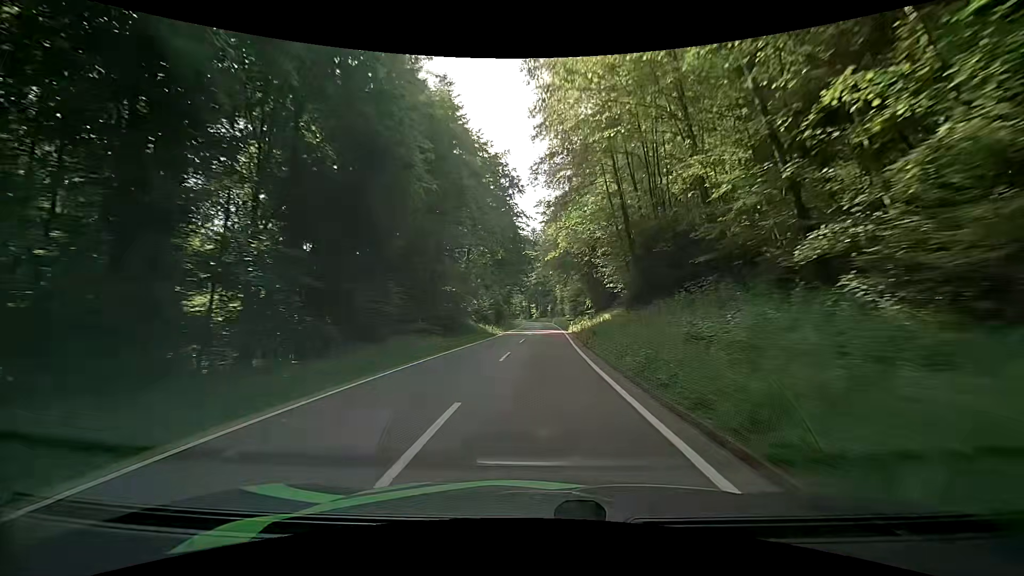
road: tertiary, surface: asphalt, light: Day
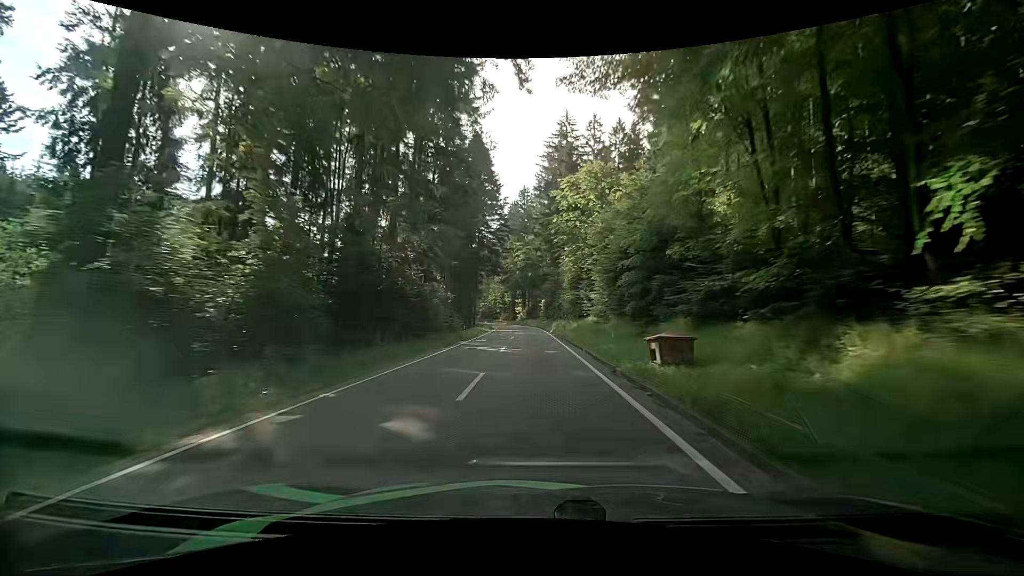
(+2.1, +55.0) m; +3°
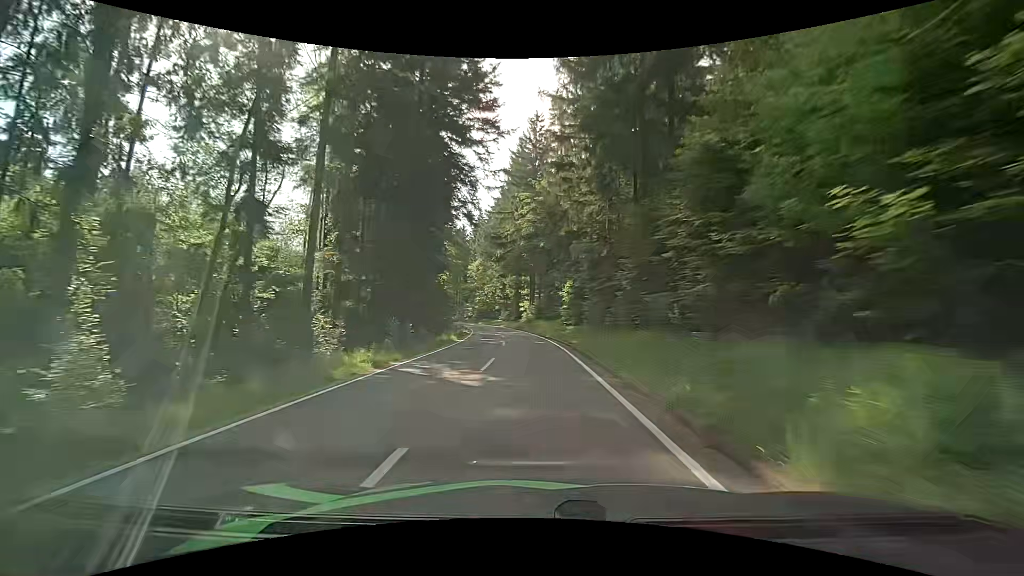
(-0.6, +42.8) m; -1°
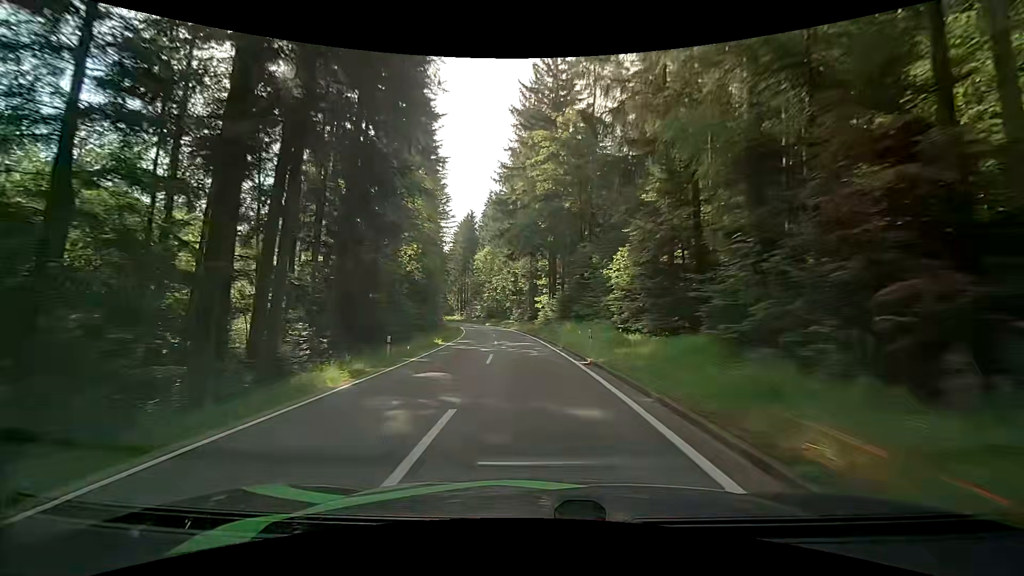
(-0.4, +21.4) m; -2°
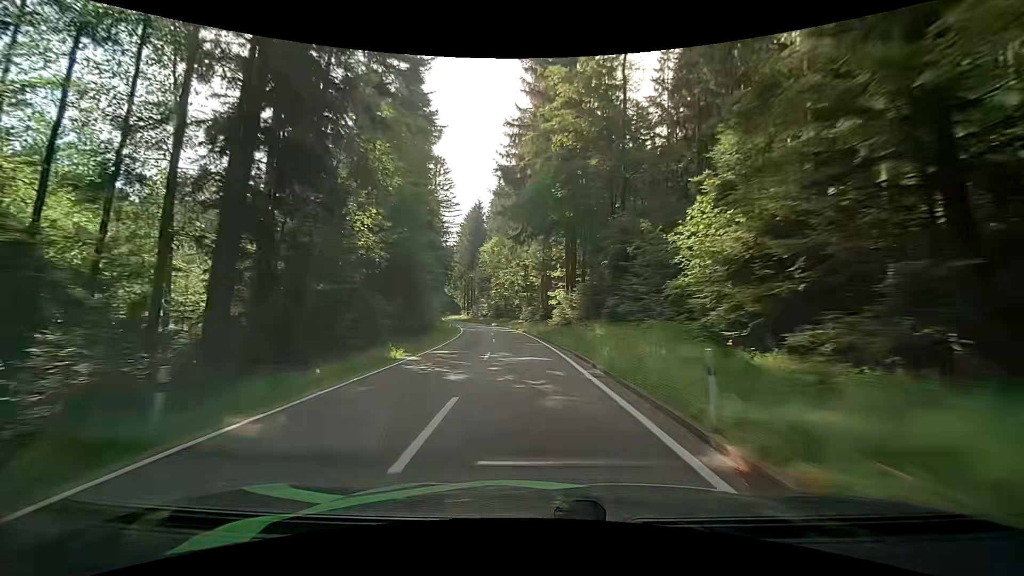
(0.0, +10.9) m; 0°
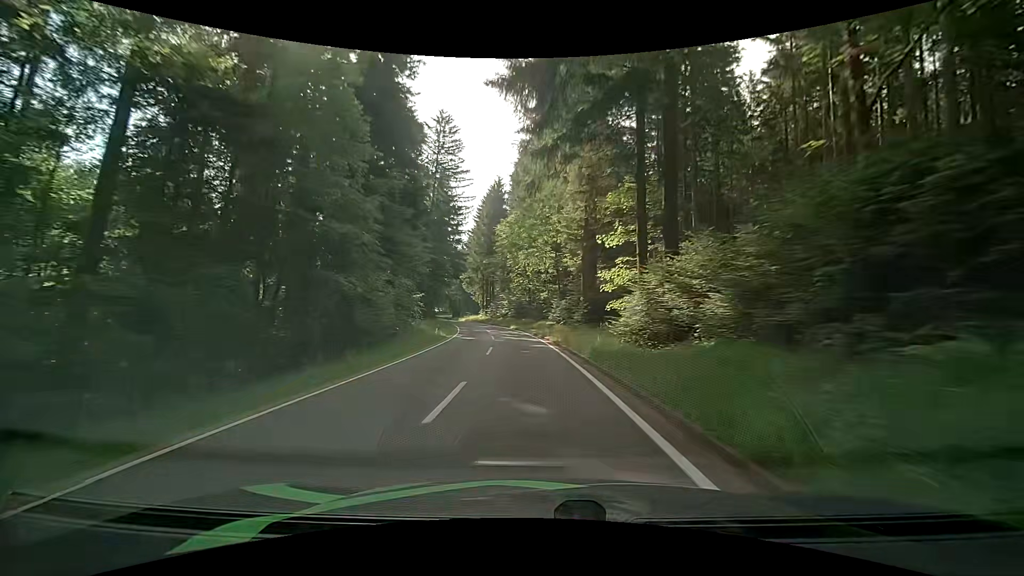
(-0.9, +21.9) m; -3°
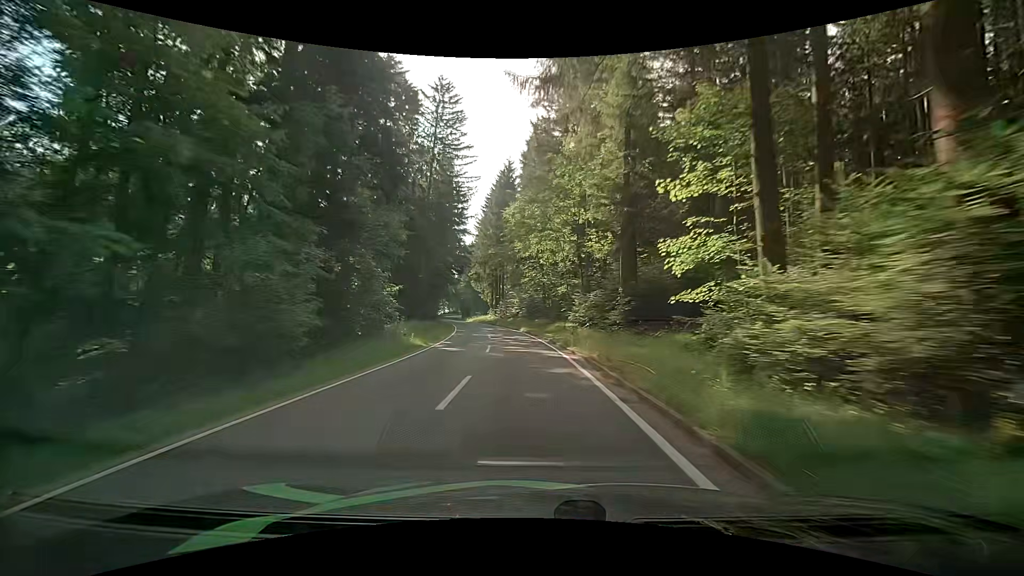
(-0.4, +10.9) m; -3°
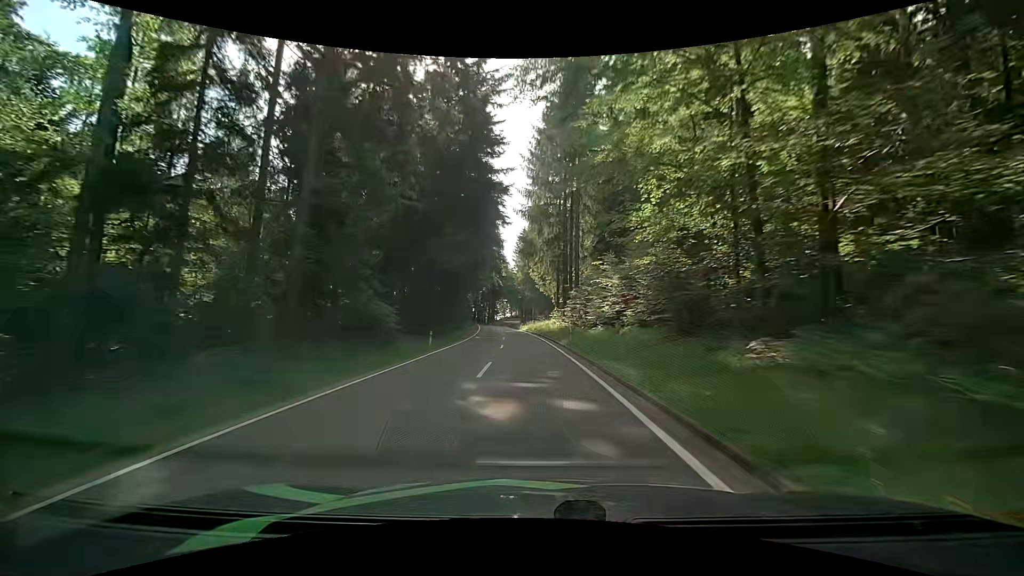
(-1.9, +42.9) m; -7°
(0, +10) (-1, +20) (-1, +30) (-2, +40) (-2, +50) (-3, +60) (-5, +70) (-6, +80) (-7, +90) (-9, +100) m
